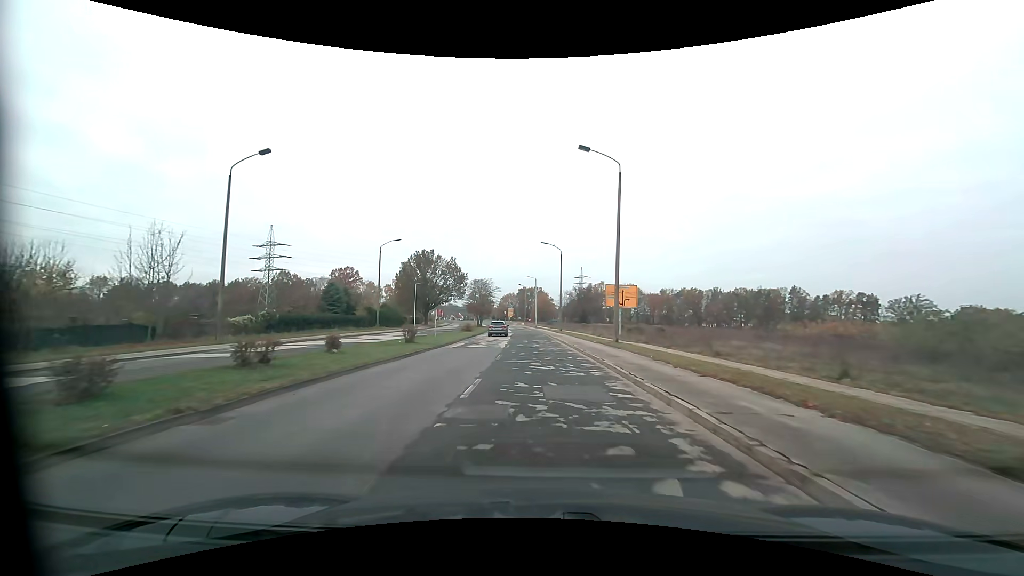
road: tertiary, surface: asphalt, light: Day
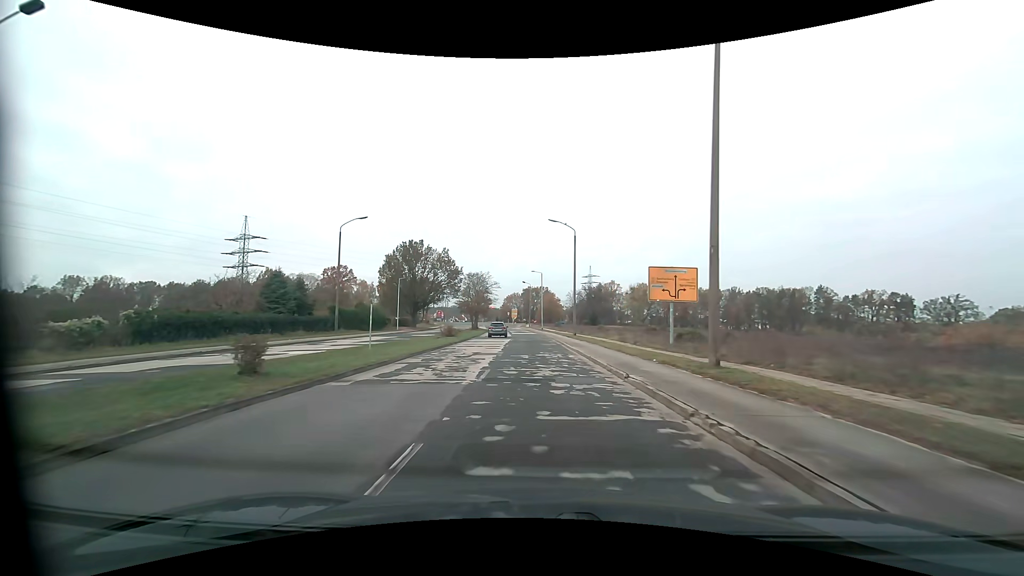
(-0.2, +15.3) m; -1°
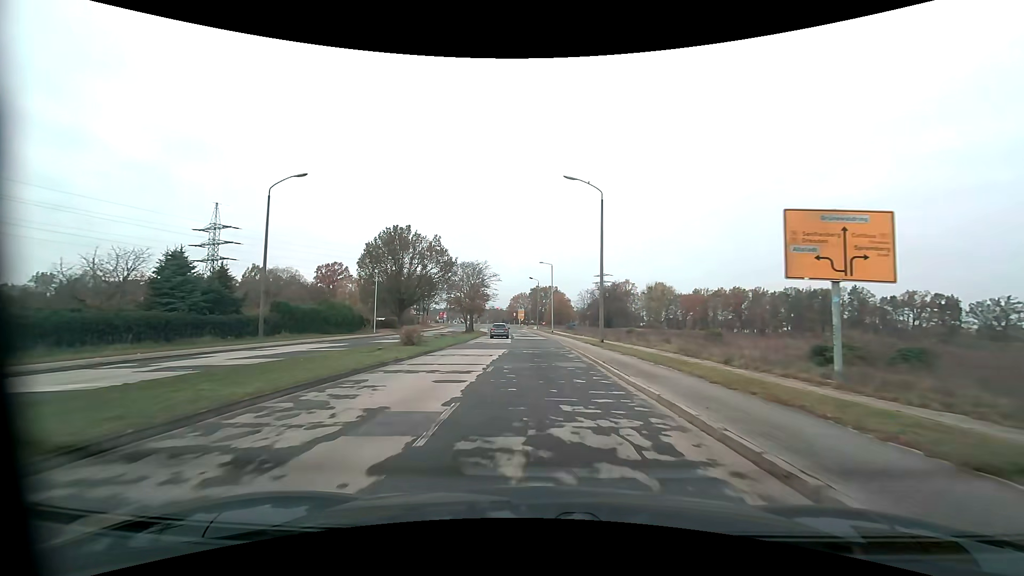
(-0.1, +15.3) m; -1°
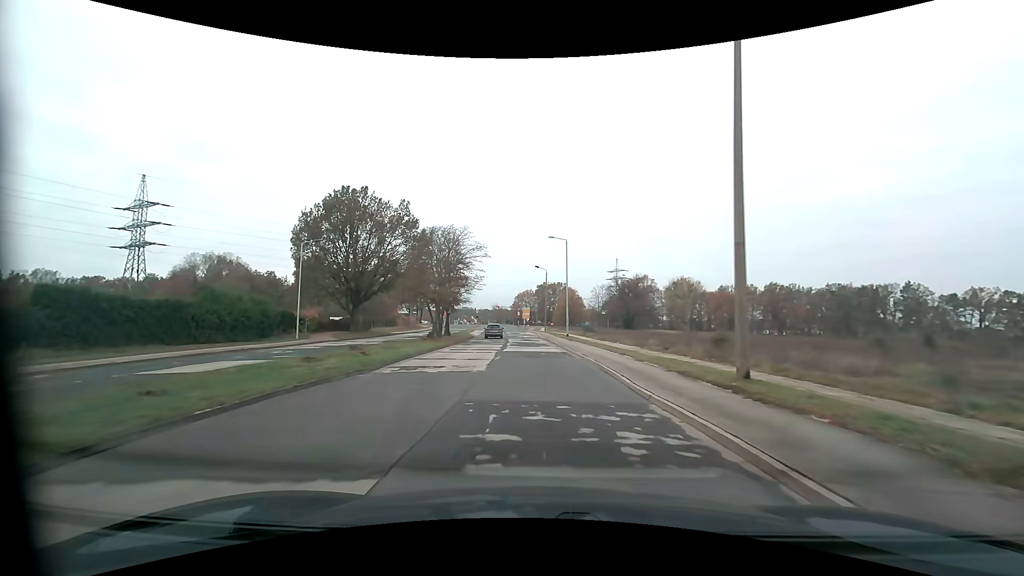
(-0.2, +22.8) m; -1°
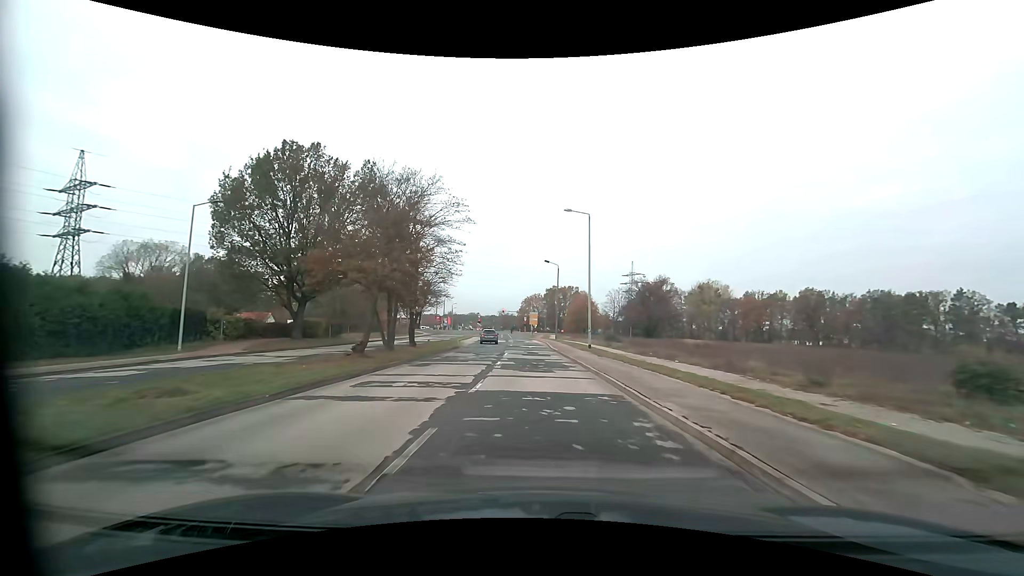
(-0.1, +15.2) m; -1°
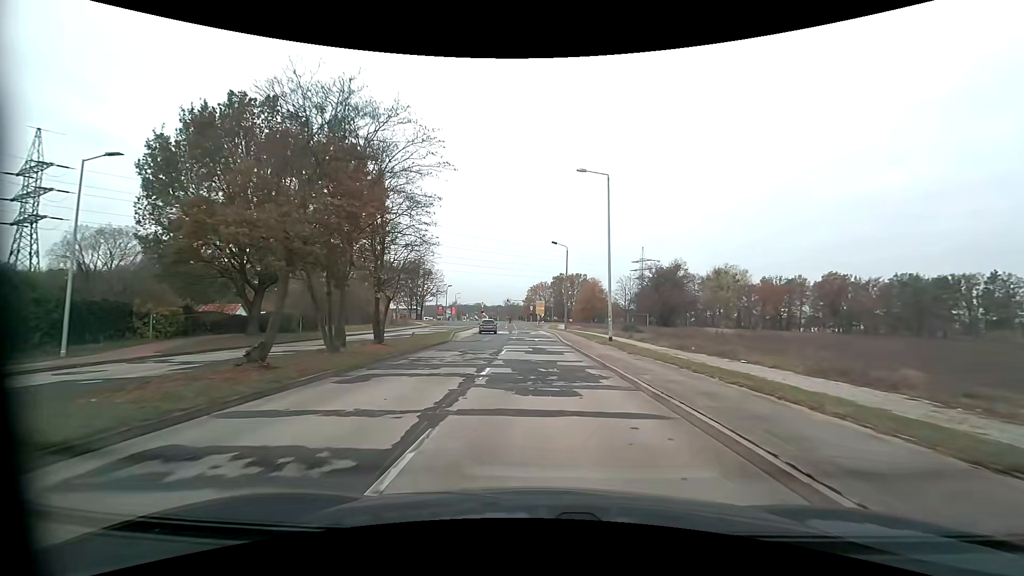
(0.0, +7.5) m; 0°
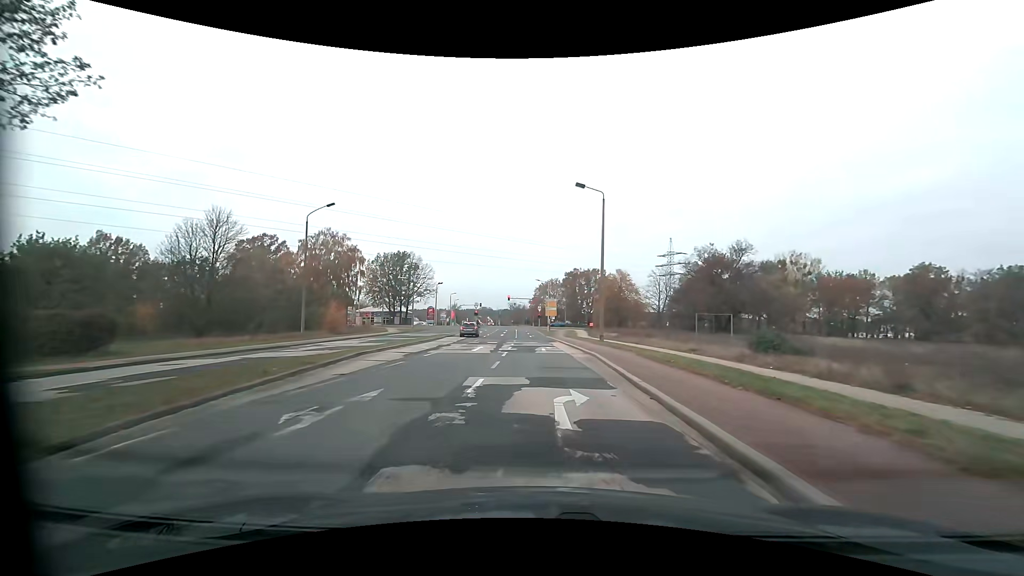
(-0.3, +28.5) m; -1°
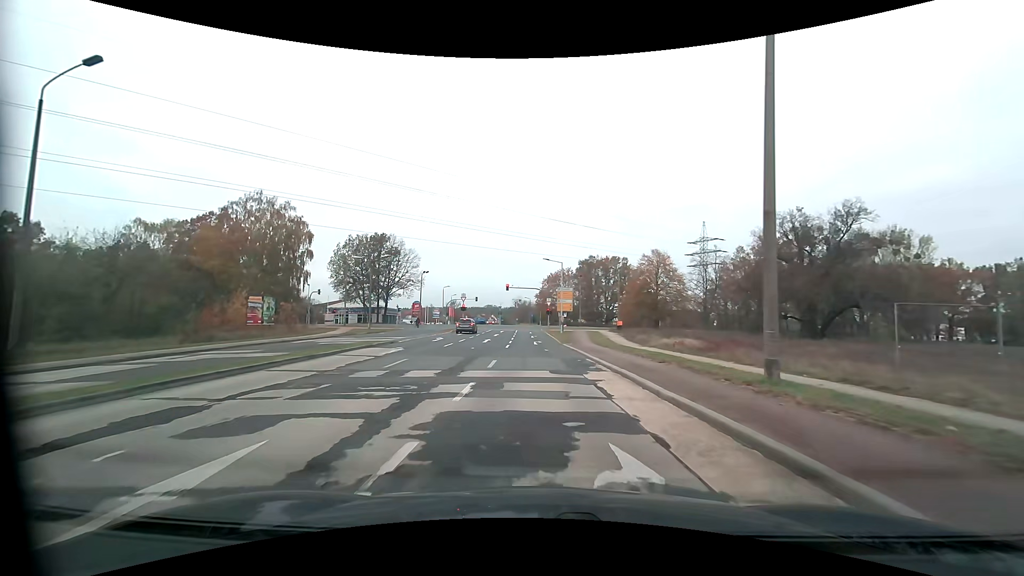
(-0.1, +24.9) m; 0°
